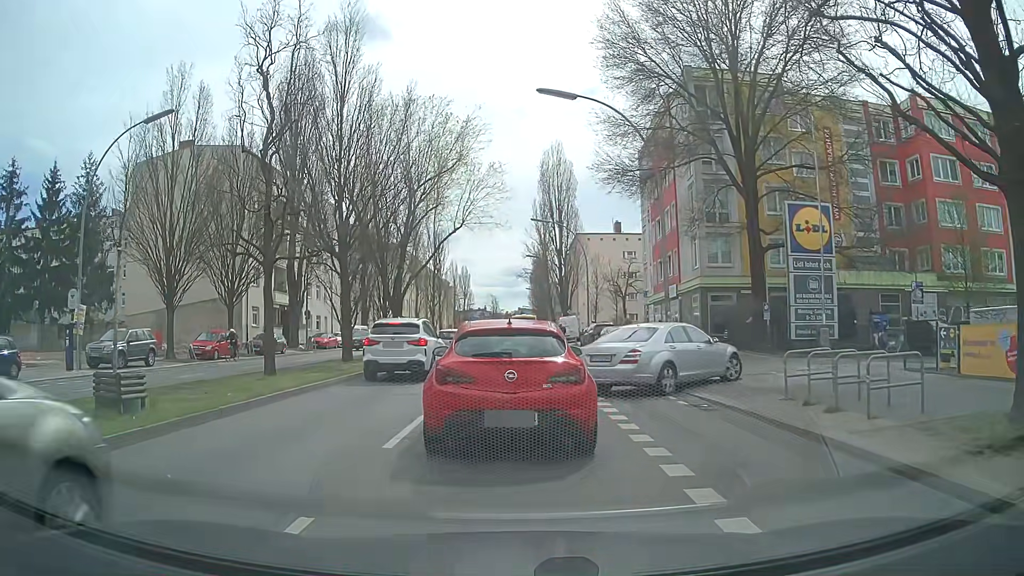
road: secondary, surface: asphalt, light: Day
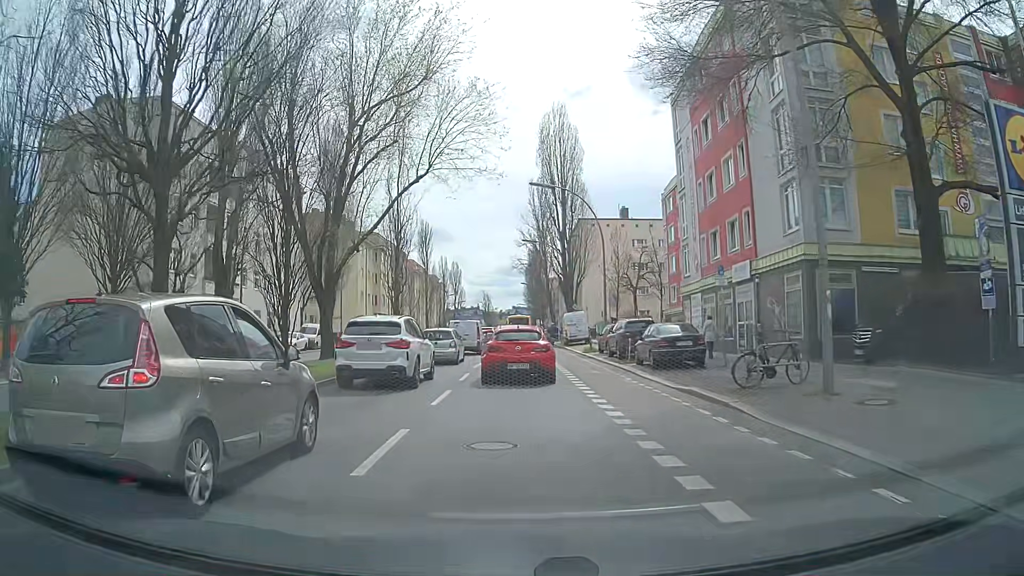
(0.0, +14.2) m; +1°
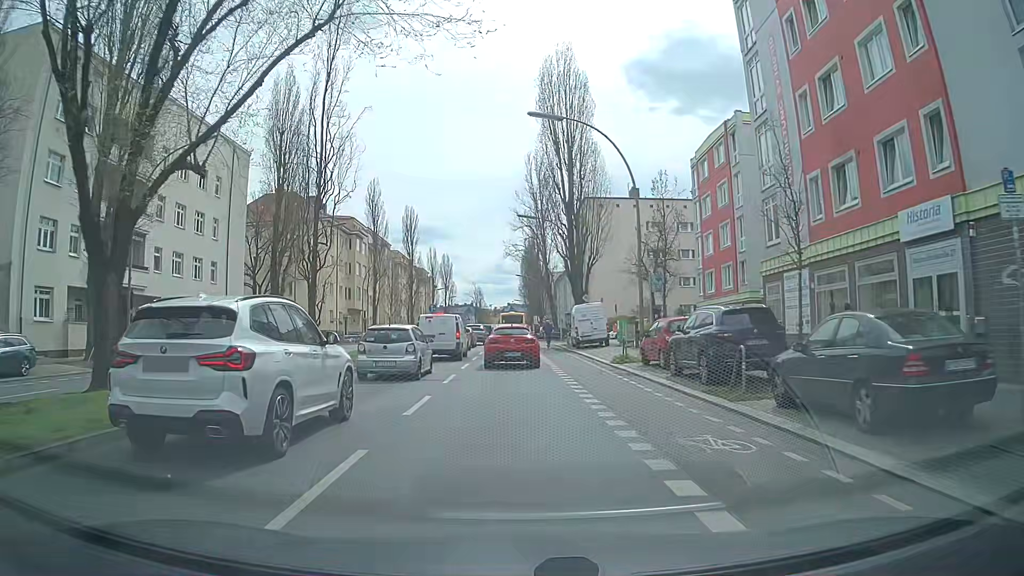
(0.0, +14.1) m; +1°
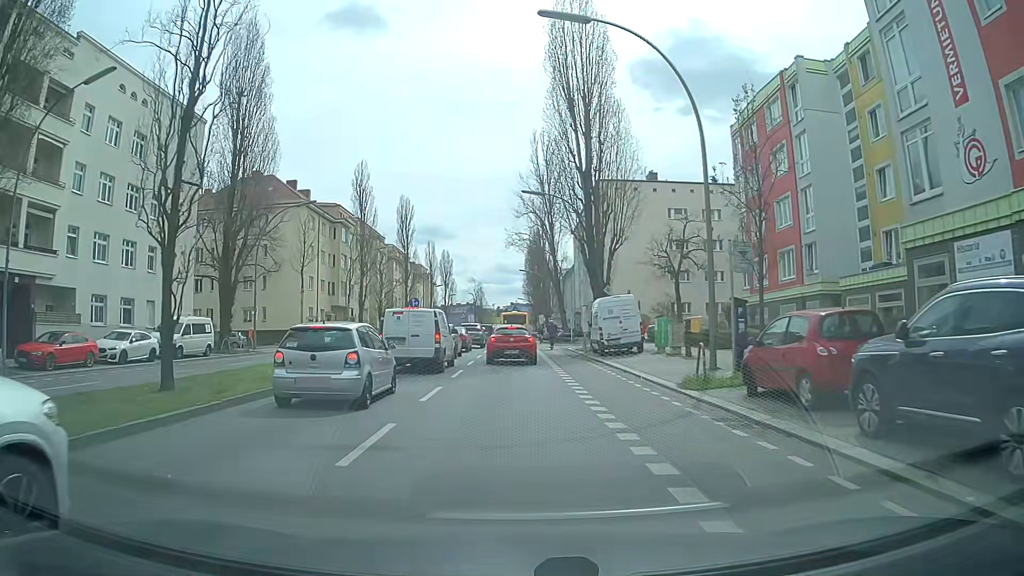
(-0.1, +10.0) m; -1°
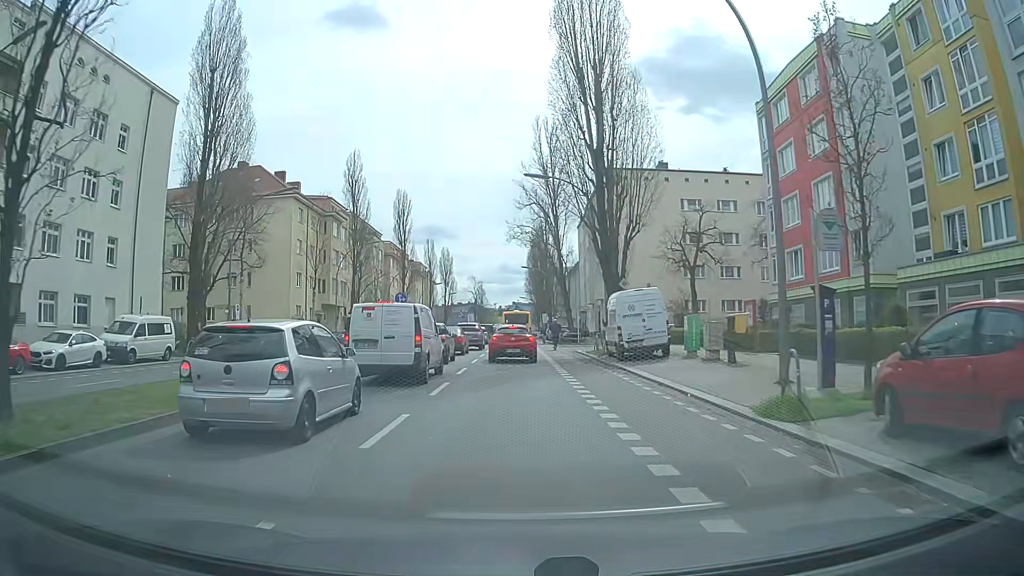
(0.0, +5.0) m; 0°
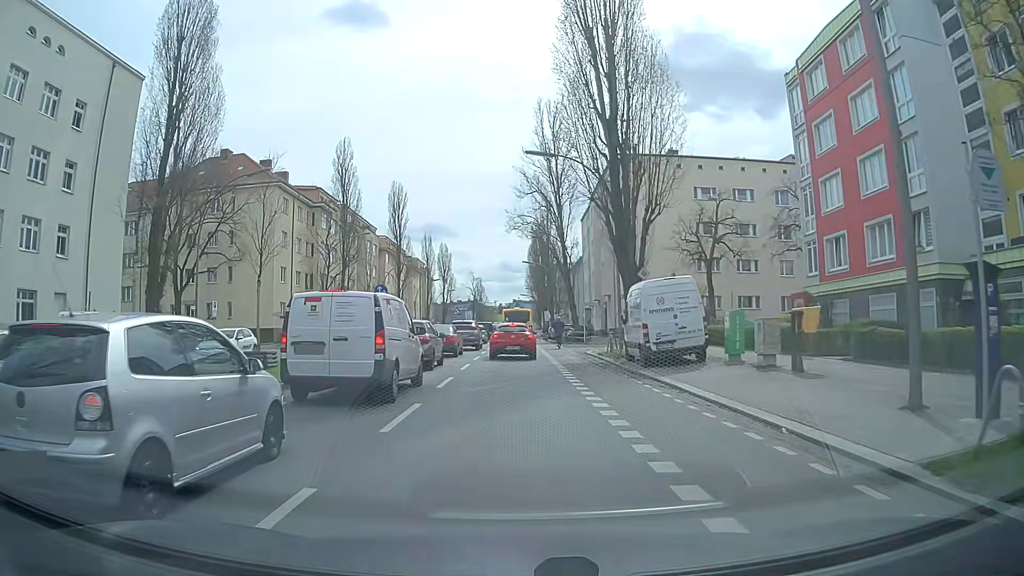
(0.0, +5.0) m; 0°
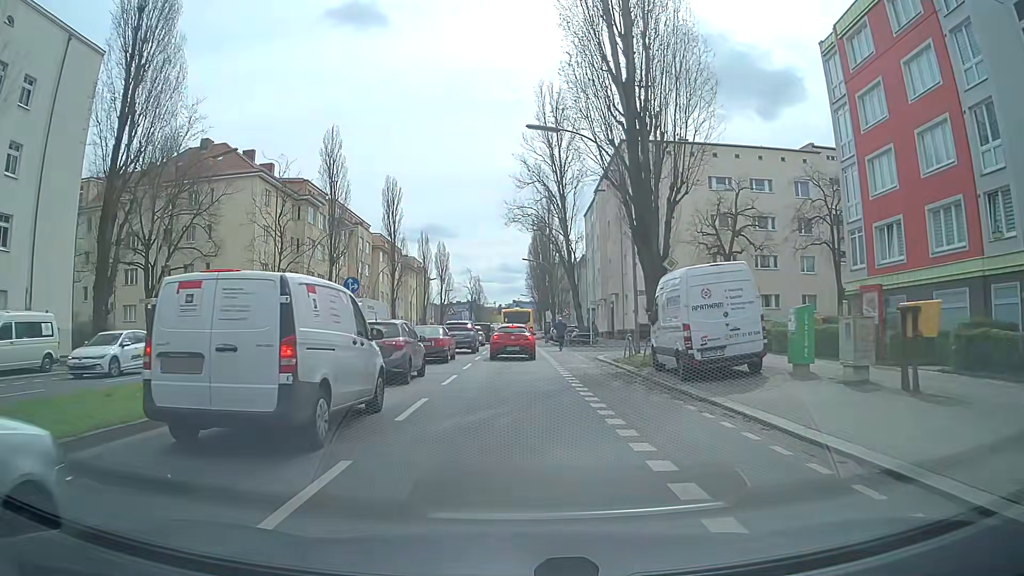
(0.0, +4.9) m; 0°
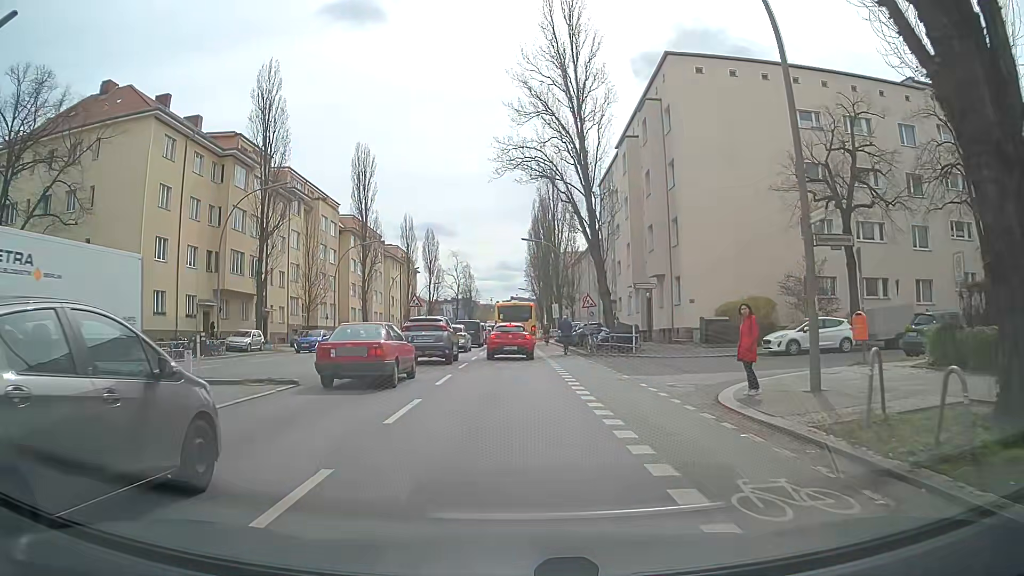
(-0.1, +18.5) m; -1°
